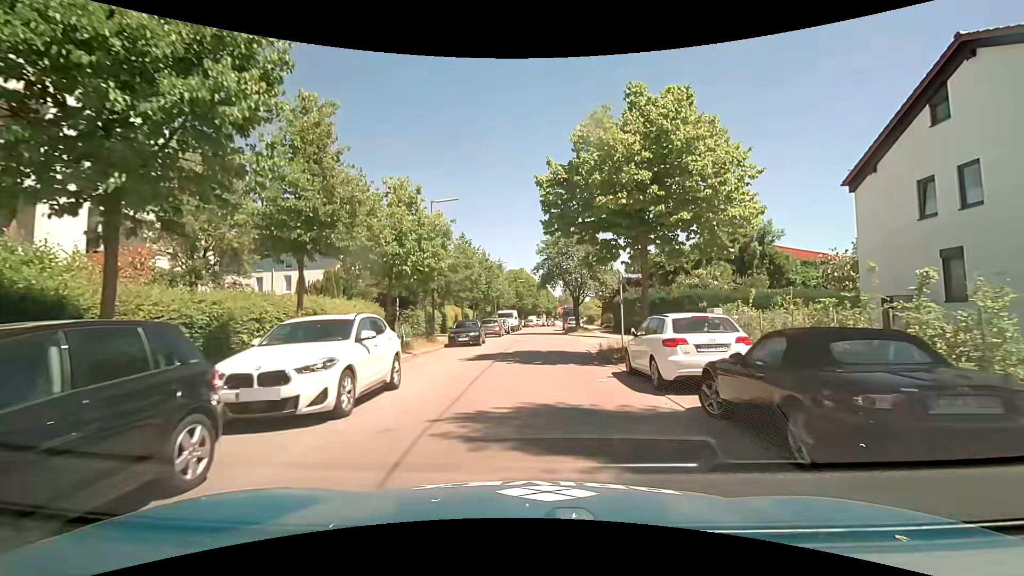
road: residential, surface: asphalt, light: Day
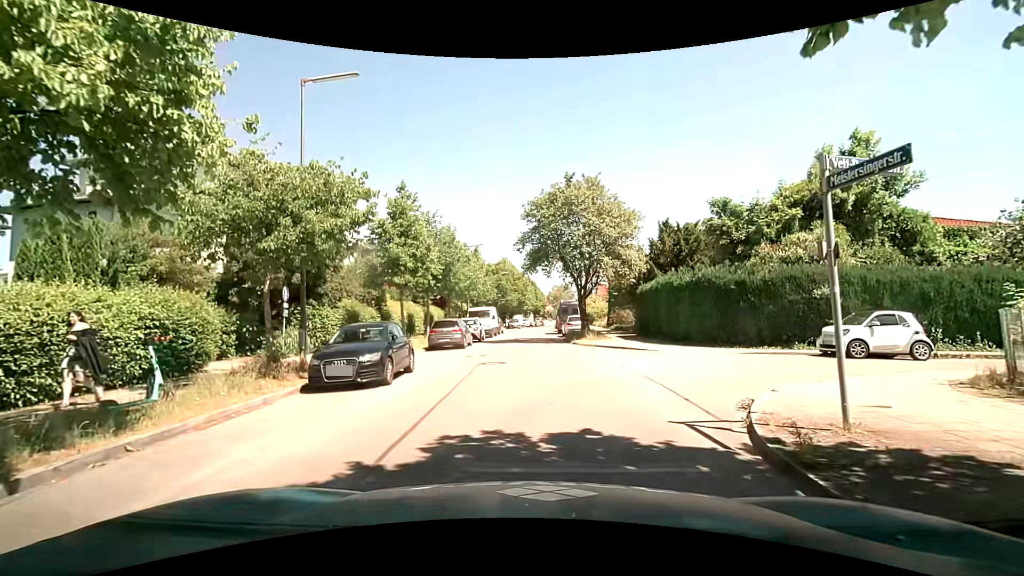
(+0.1, +14.7) m; +2°
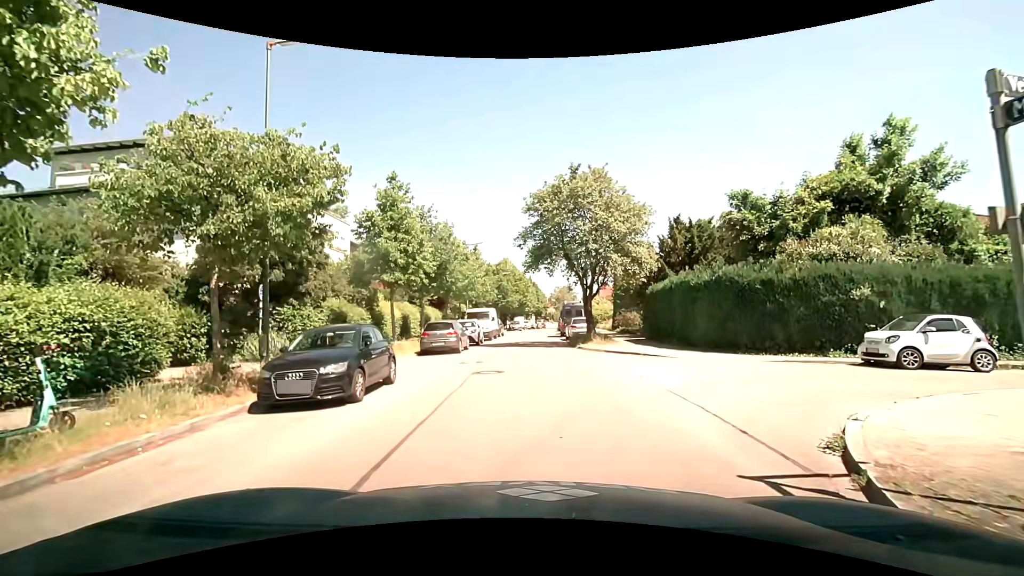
(0.0, +2.0) m; -2°
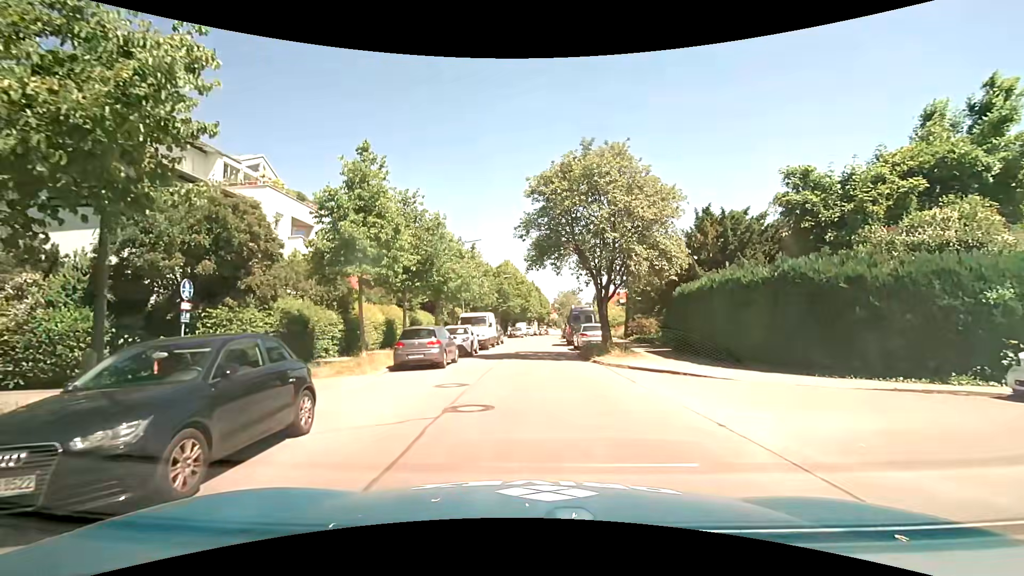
(+0.1, +4.7) m; +1°
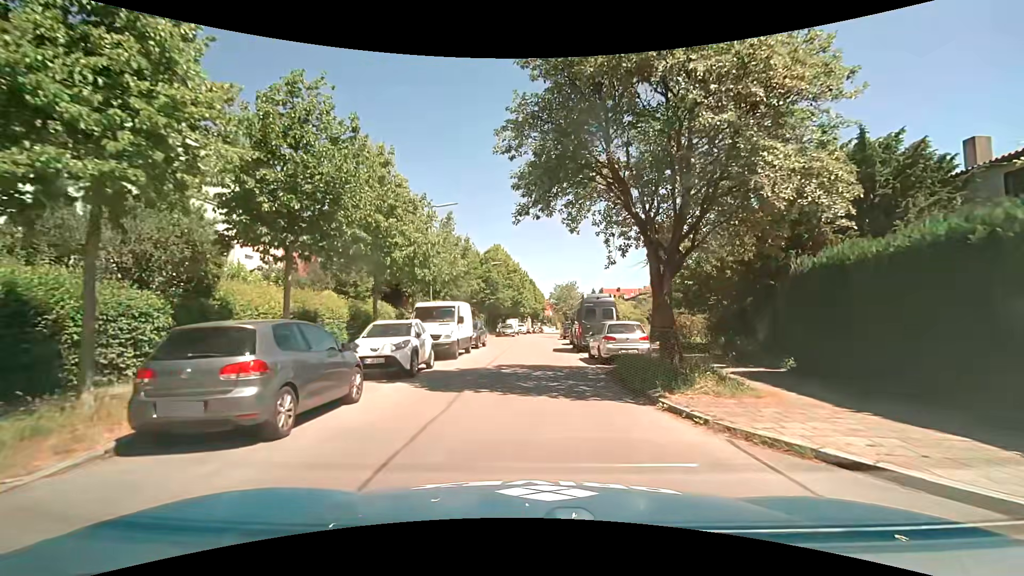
(0.0, +11.2) m; 0°
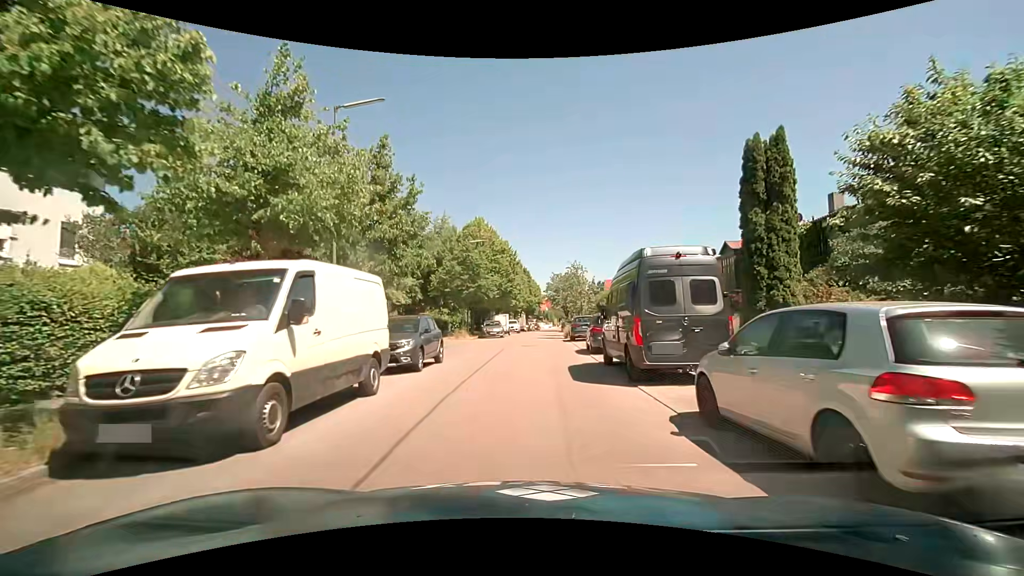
(+0.2, +13.7) m; +1°
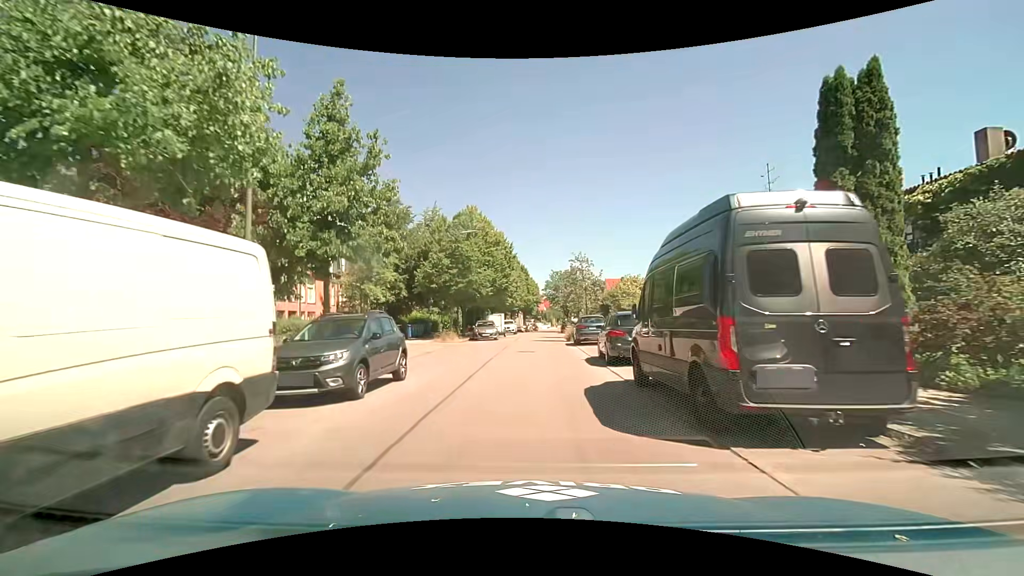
(0.0, +4.7) m; 0°
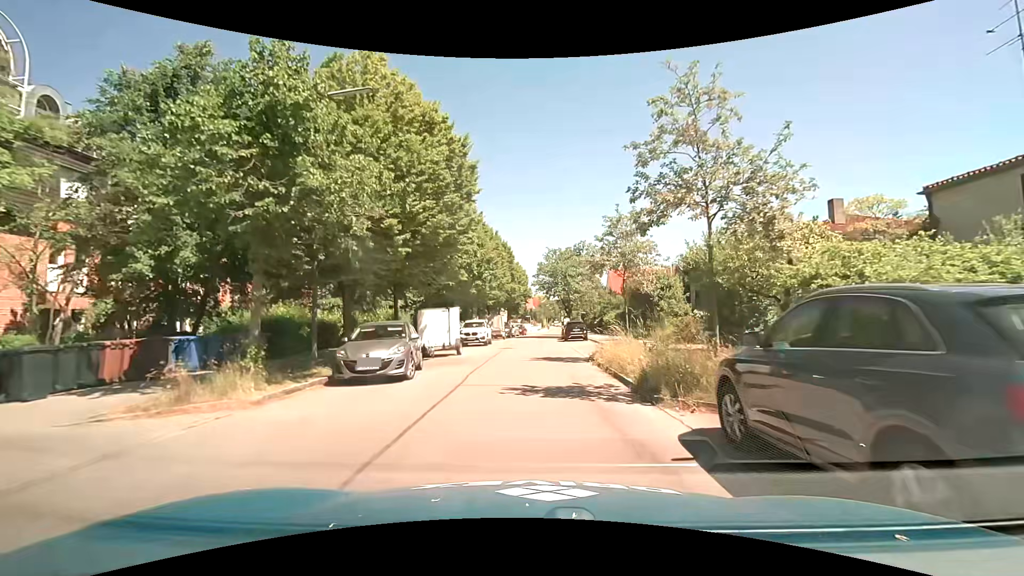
(+0.5, +23.8) m; +2°
(0, +10) (0, +20) (0, +30) (+1, +40) (+1, +50) (+2, +60) (+3, +70) (+5, +80) (+6, +90) (+6, +100) m
